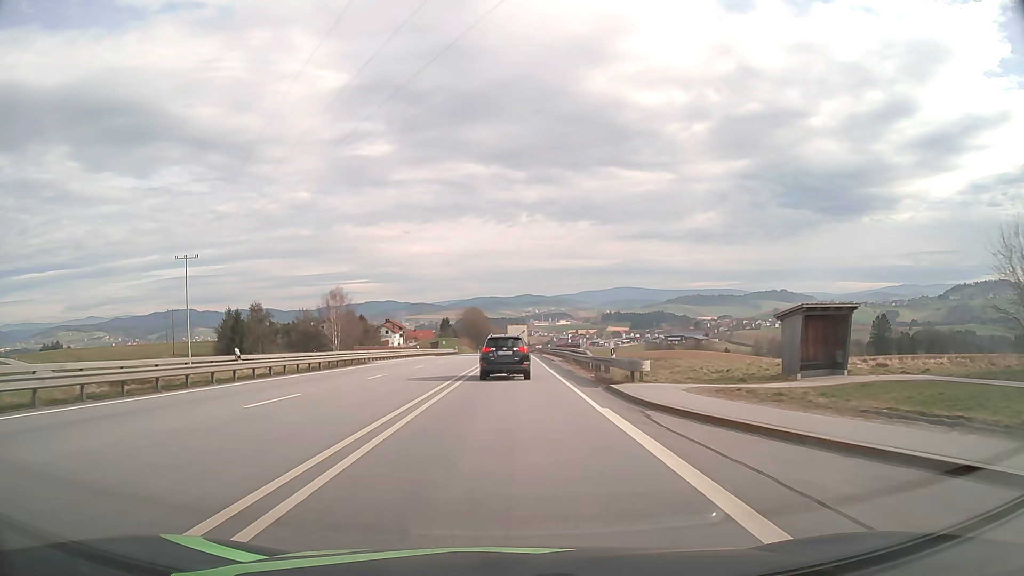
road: primary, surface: asphalt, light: Day
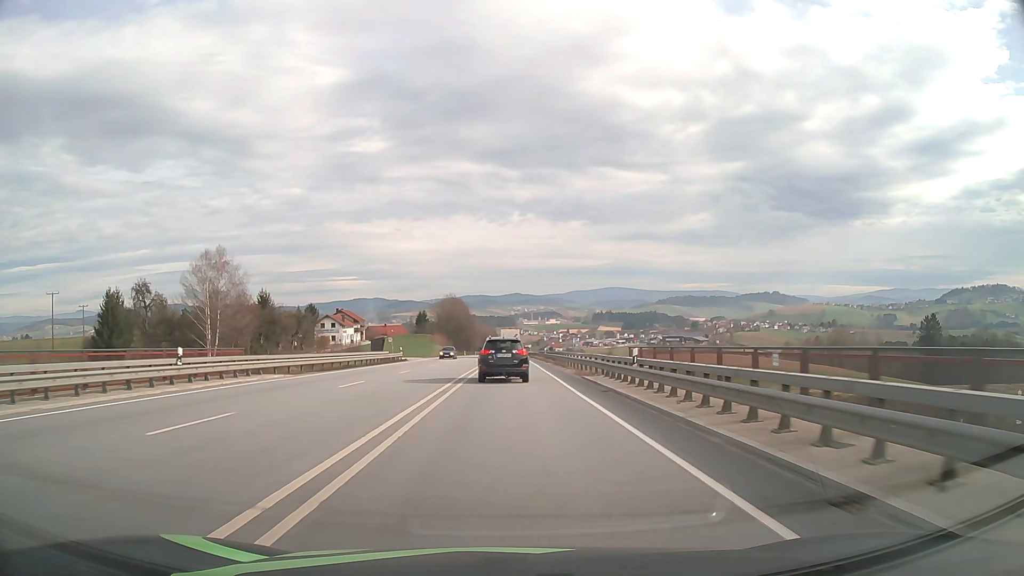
(+0.4, +52.6) m; +1°
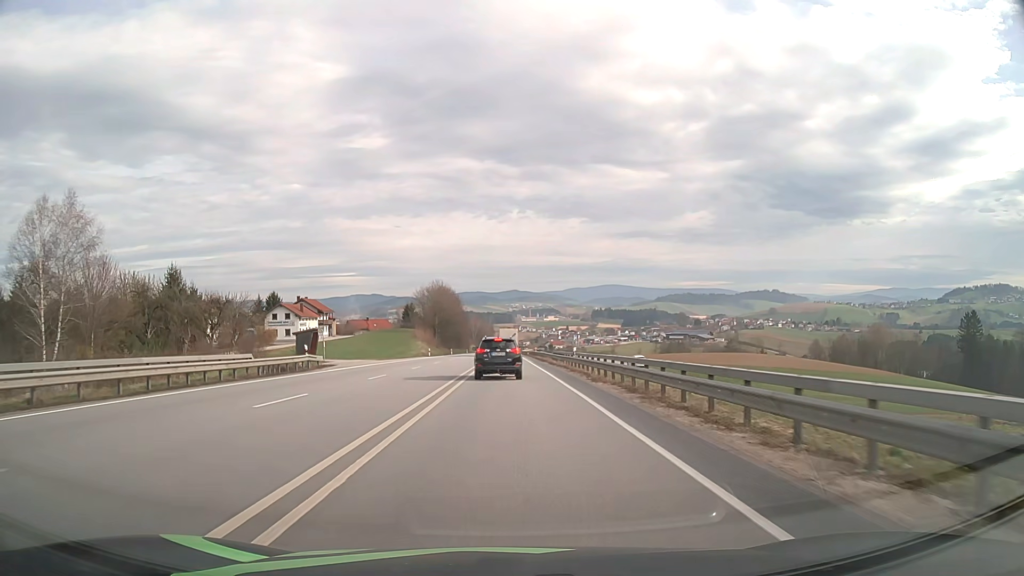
(+0.1, +31.5) m; 0°
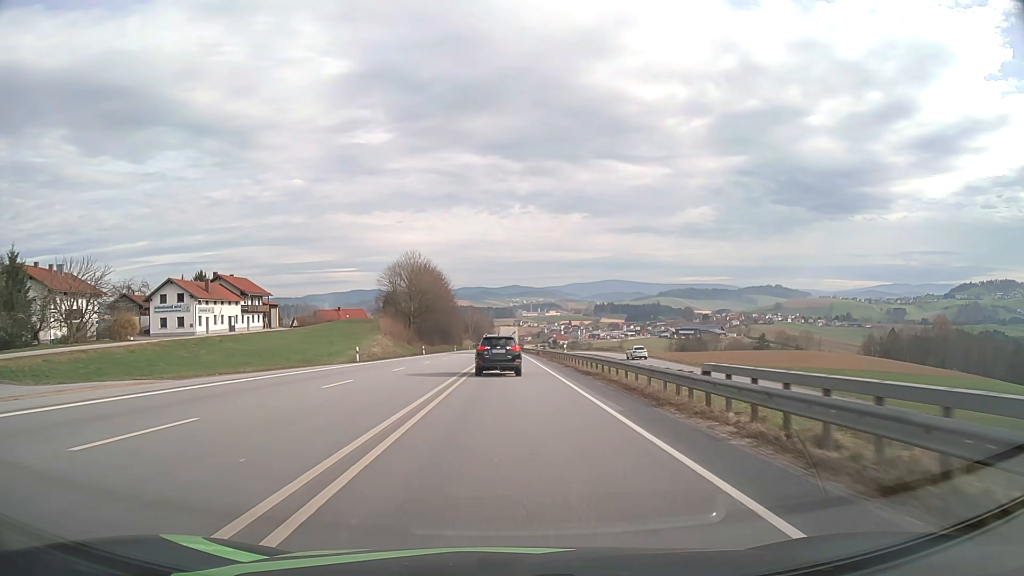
(0.0, +43.1) m; 0°
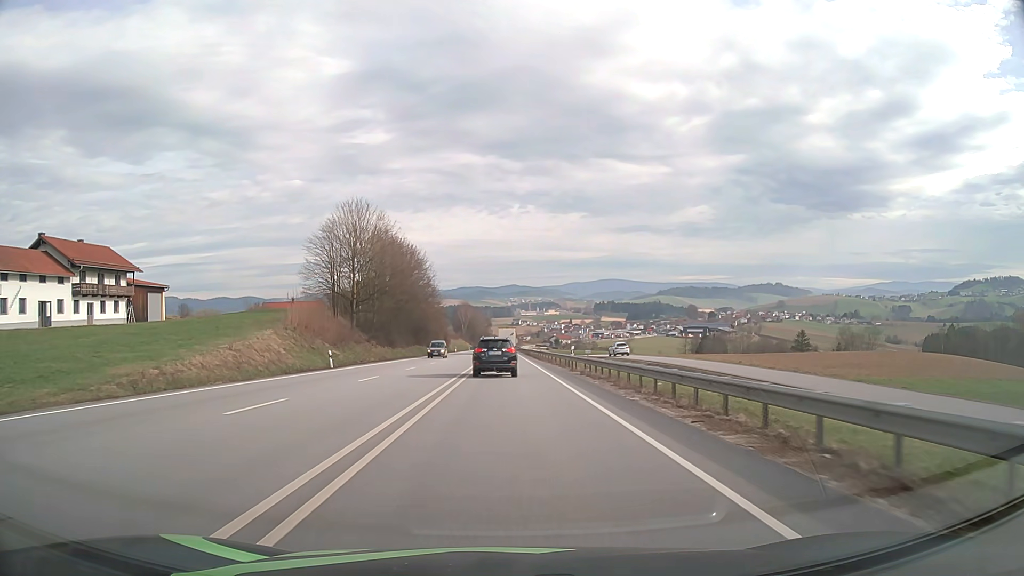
(+0.1, +43.2) m; 0°
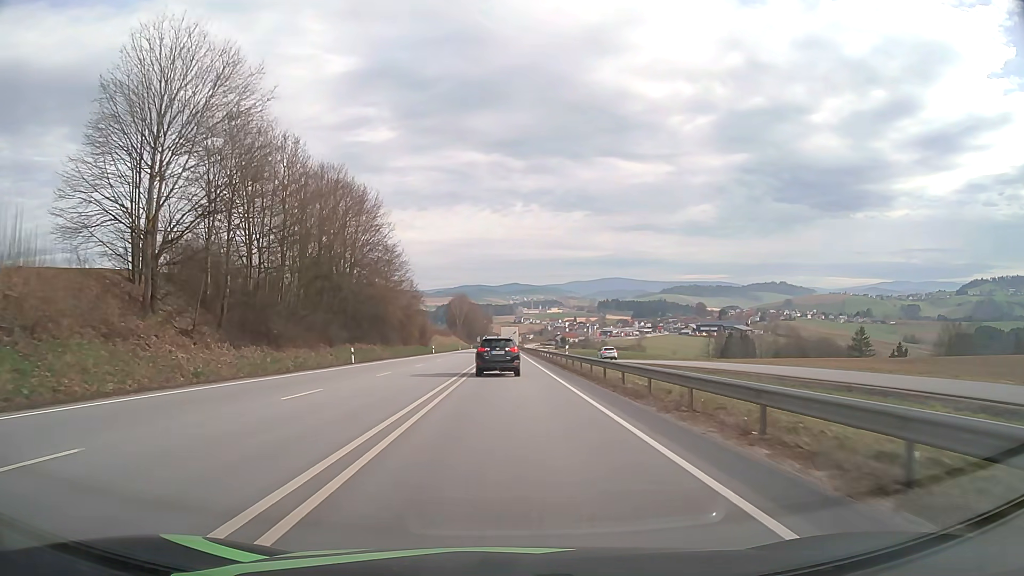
(-0.1, +45.1) m; 0°
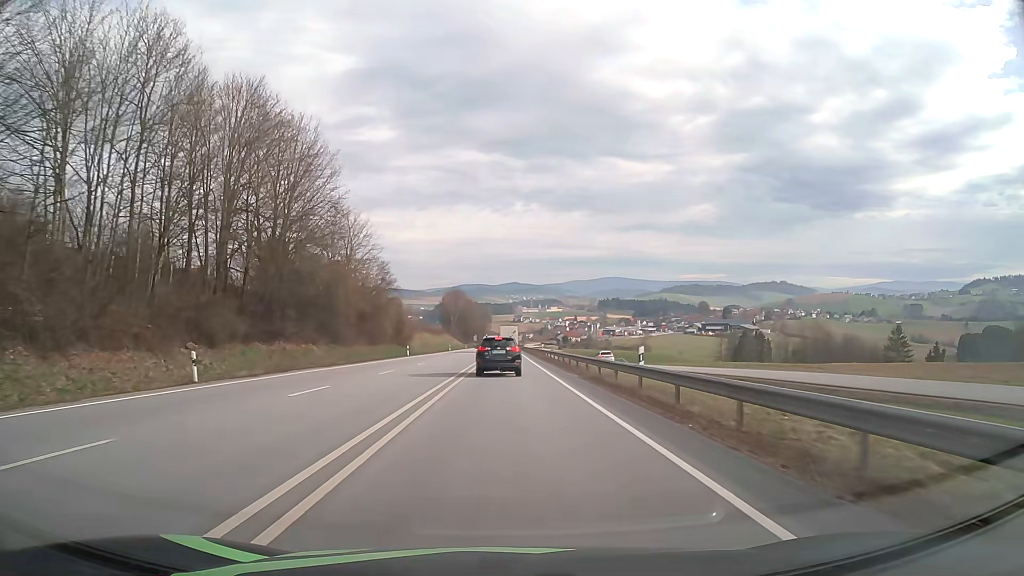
(0.0, +23.4) m; 0°
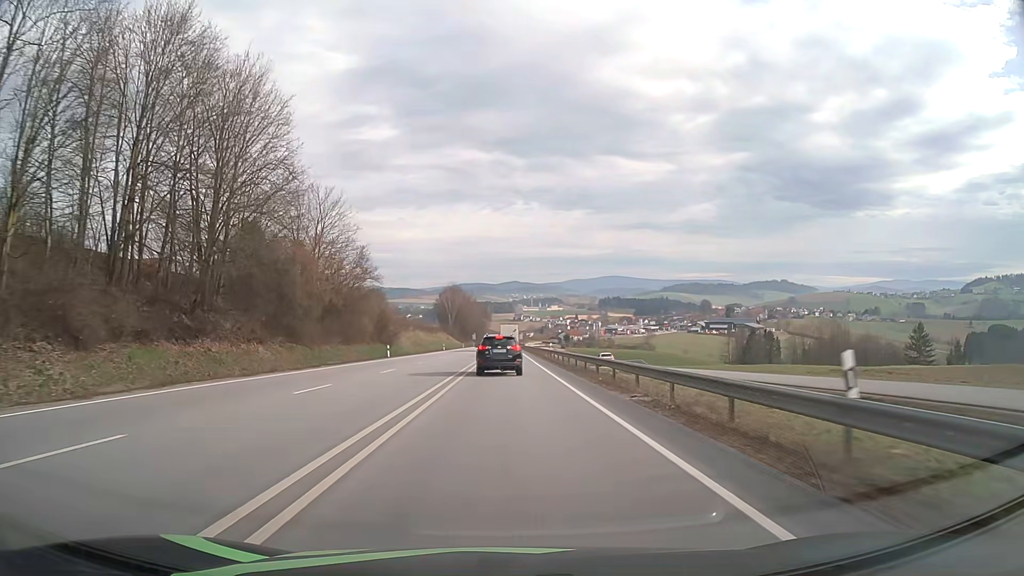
(0.0, +11.7) m; 0°
(0, +10) (0, +20) (0, +30) (0, +40) (0, +50) (0, +60) (0, +70) (0, +80) (0, +90) (0, +100) m
